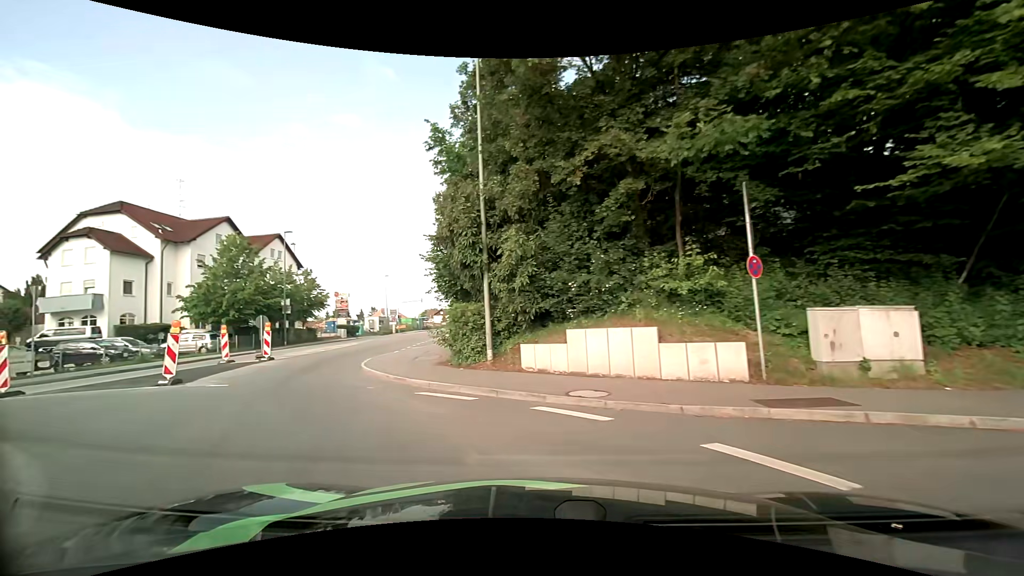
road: tertiary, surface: asphalt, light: Day
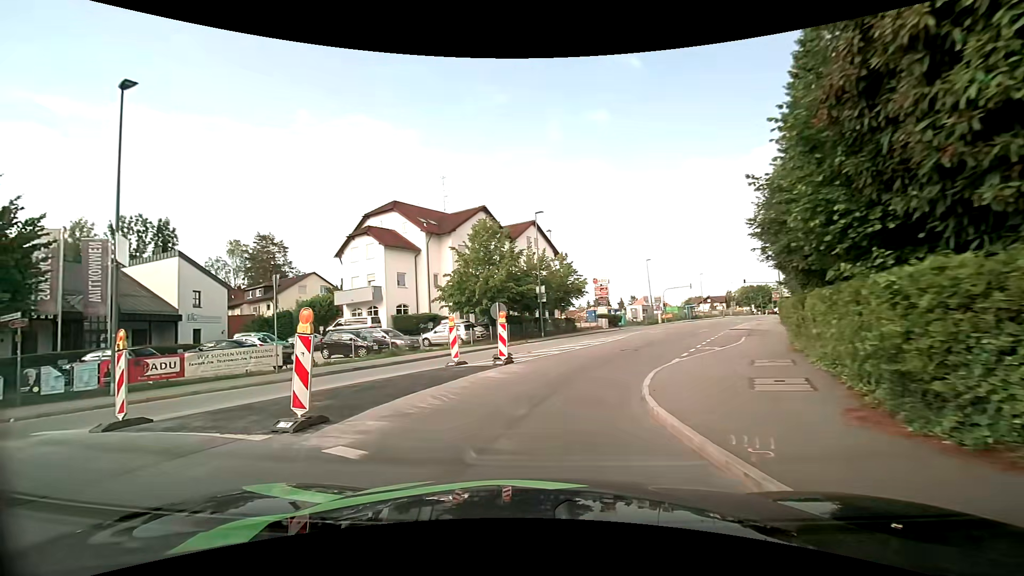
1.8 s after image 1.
(-2.5, +8.2) m; -30°
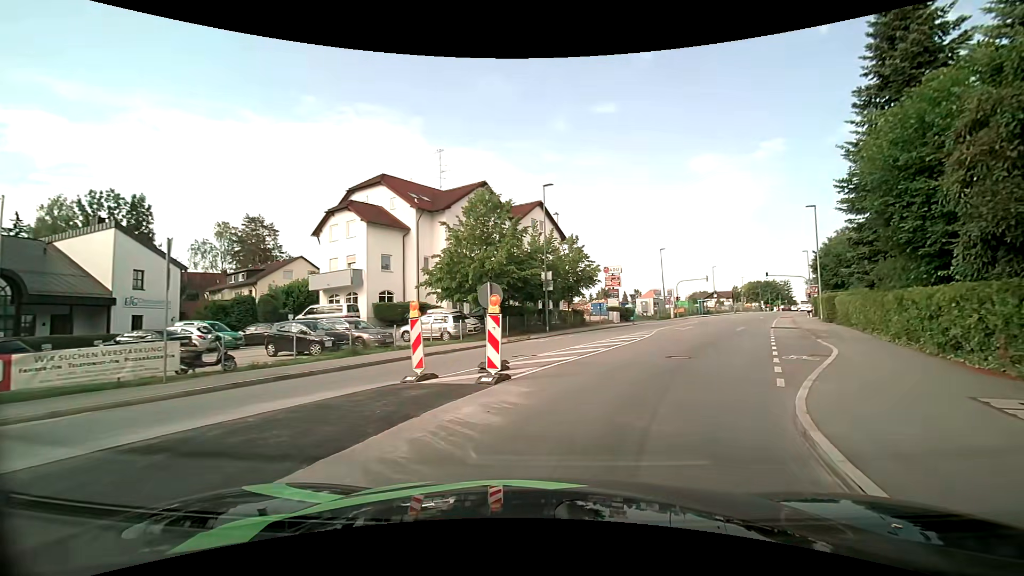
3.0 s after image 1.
(-0.2, +6.2) m; +1°
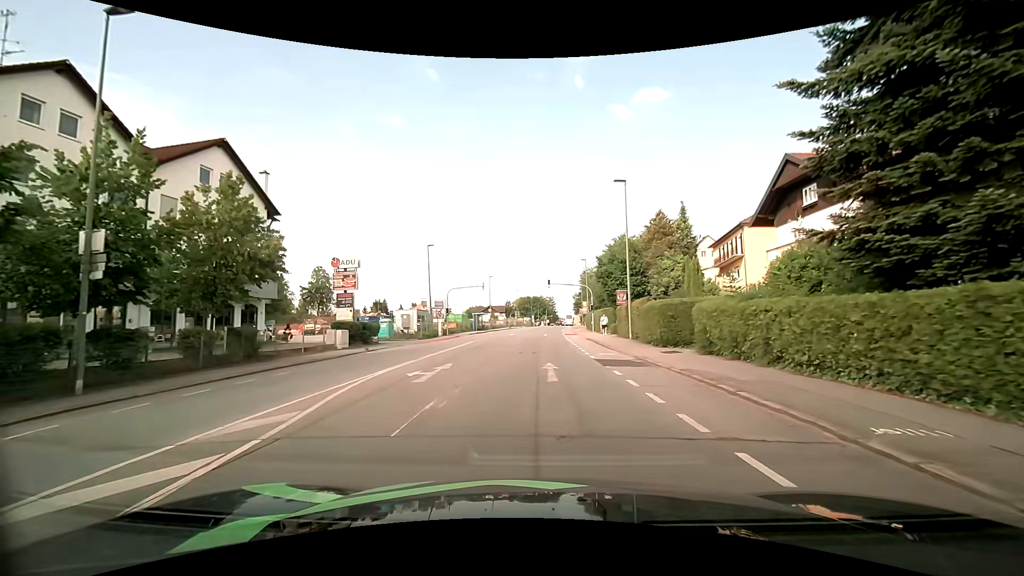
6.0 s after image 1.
(+4.6, +19.4) m; +22°
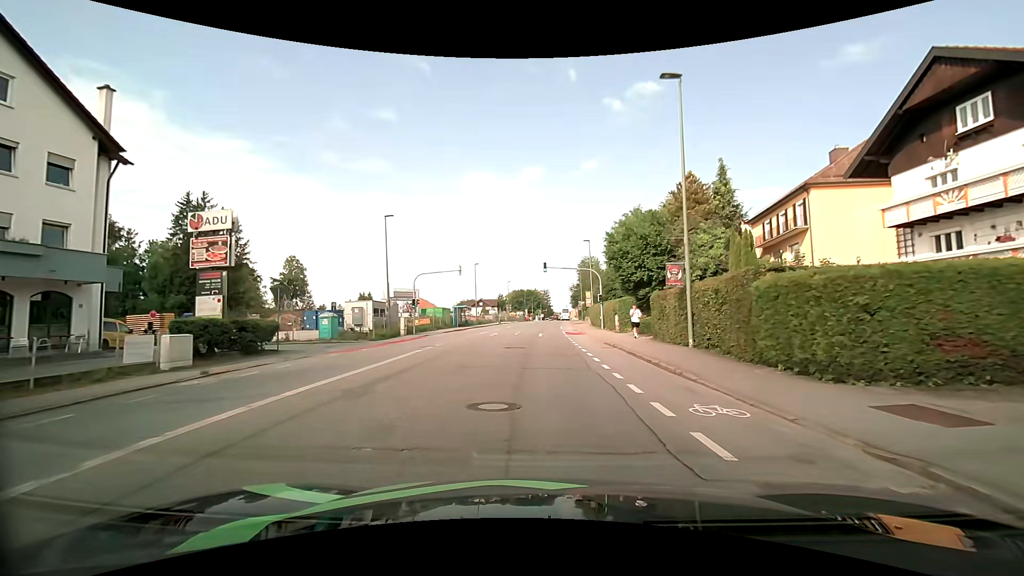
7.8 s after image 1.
(+0.1, +13.3) m; +1°
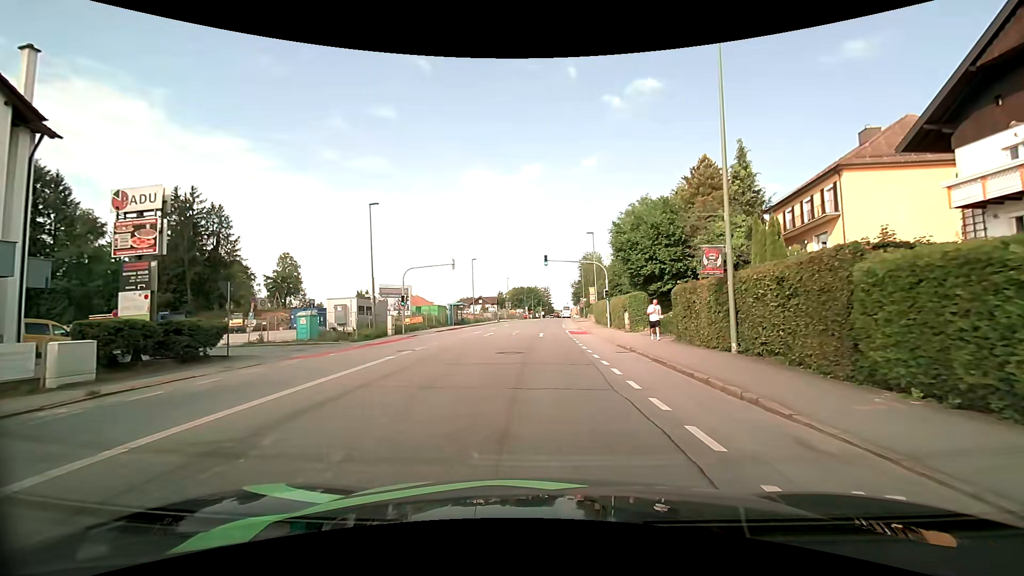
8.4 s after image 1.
(0.0, +3.8) m; +1°
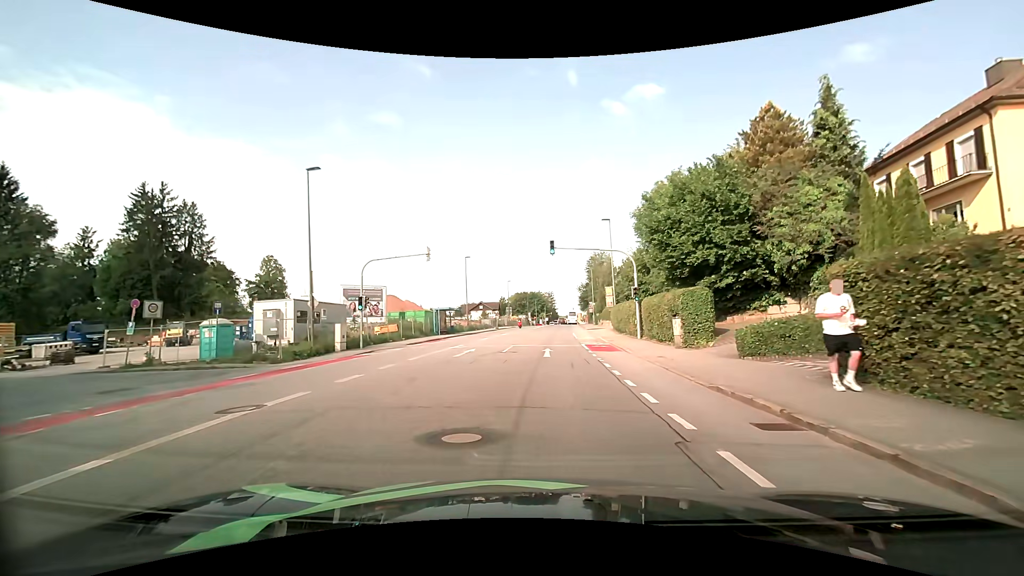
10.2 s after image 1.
(-0.1, +11.0) m; 0°
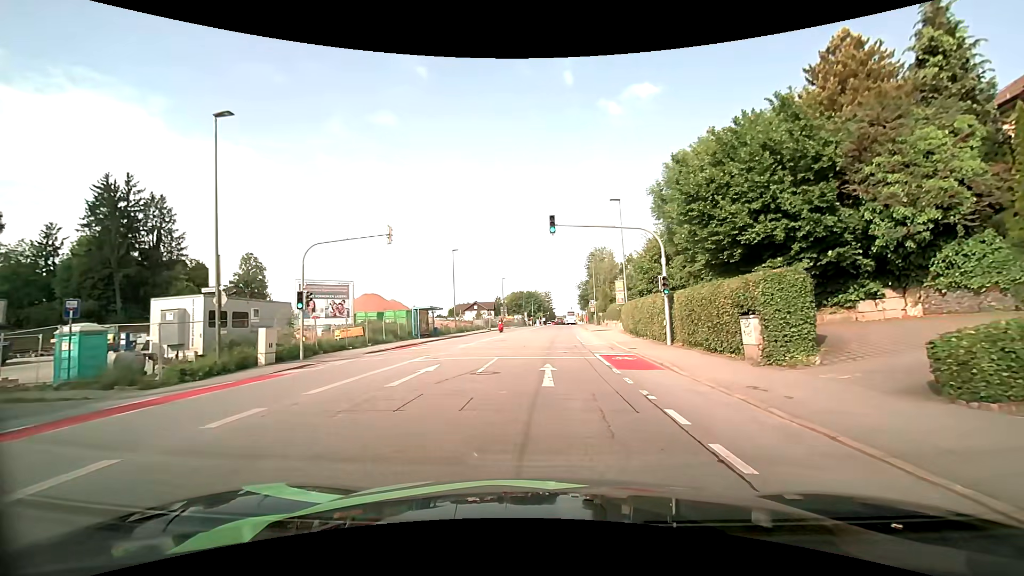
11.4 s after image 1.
(-0.1, +7.7) m; 0°
(0, +10) (0, +20) (0, +30) (+1, +40) (+2, +50) (+2, +60) (+3, +70) (+4, +80) (+5, +90) (+5, +100) m
